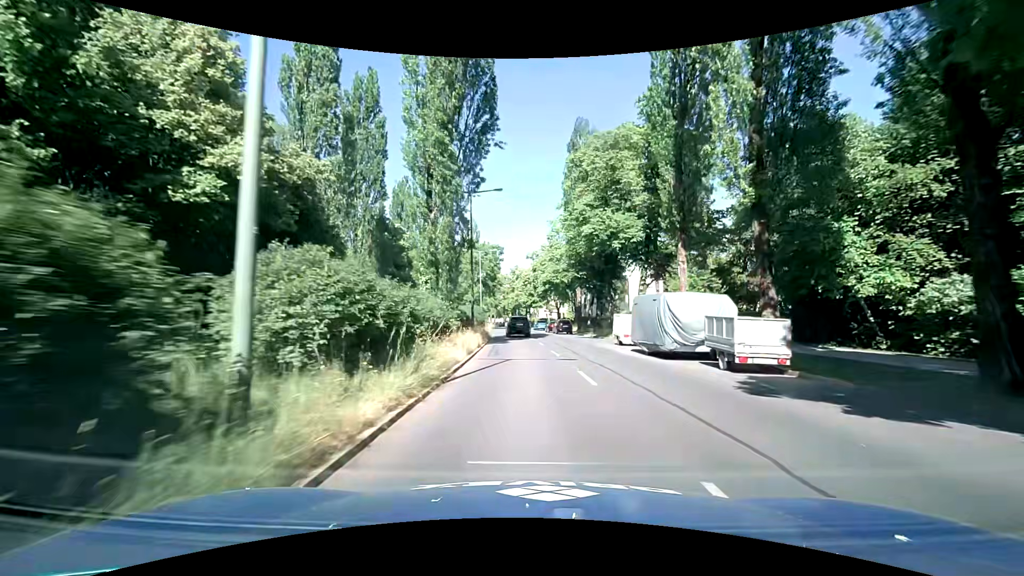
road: secondary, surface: asphalt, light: Day
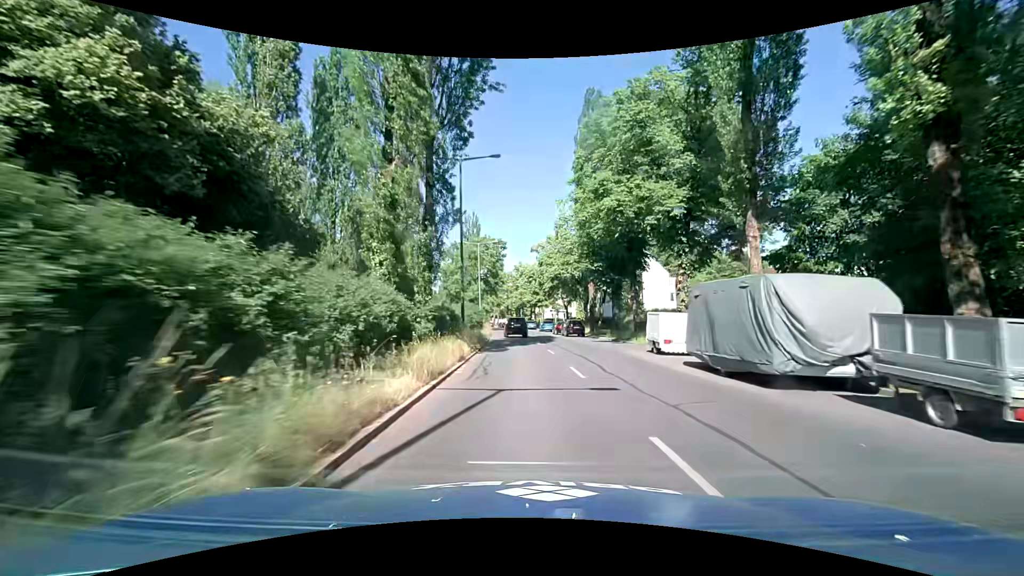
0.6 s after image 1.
(-0.1, +7.5) m; 0°
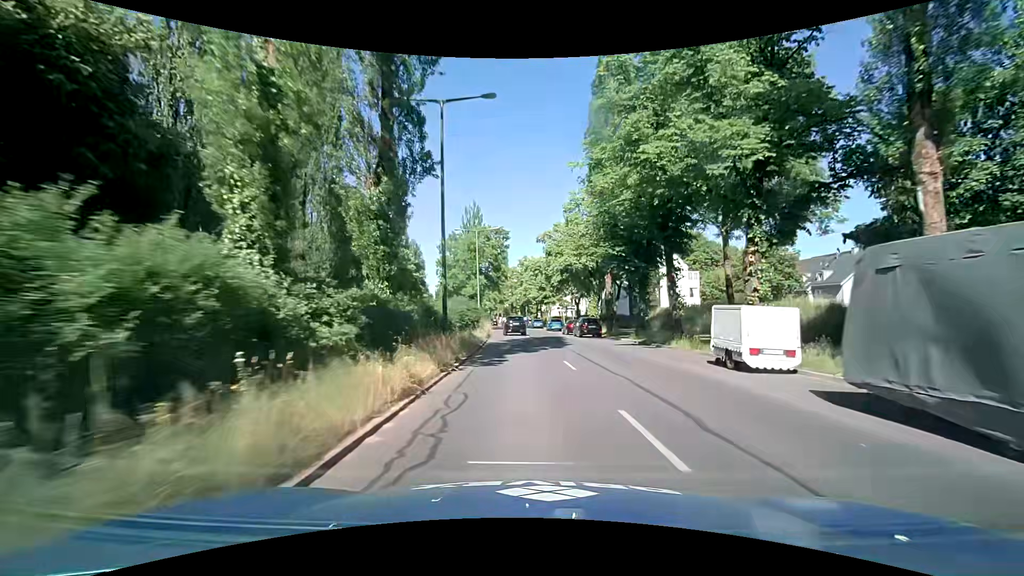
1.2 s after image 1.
(-0.1, +7.5) m; -1°
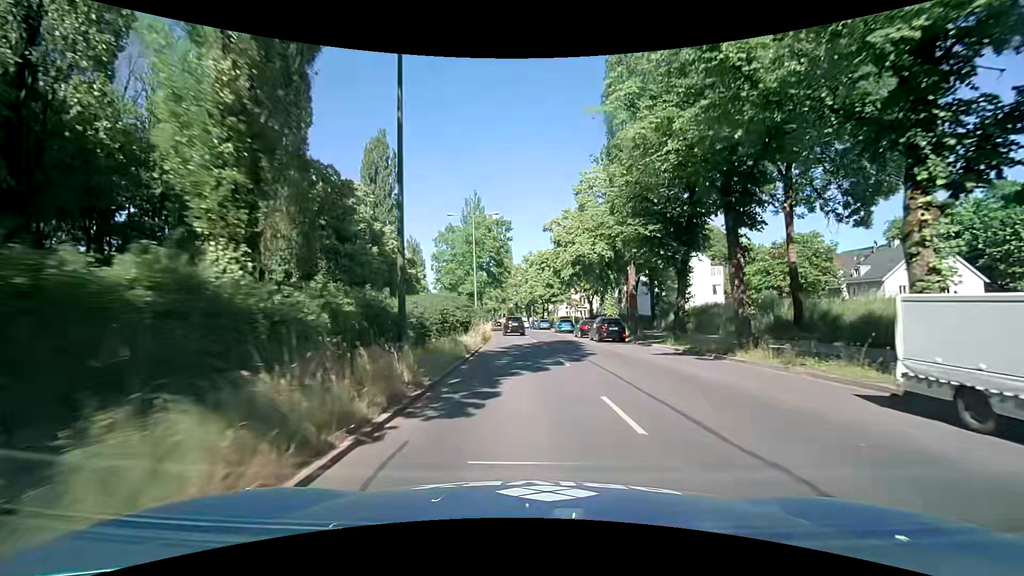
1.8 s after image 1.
(-0.1, +7.5) m; -1°
